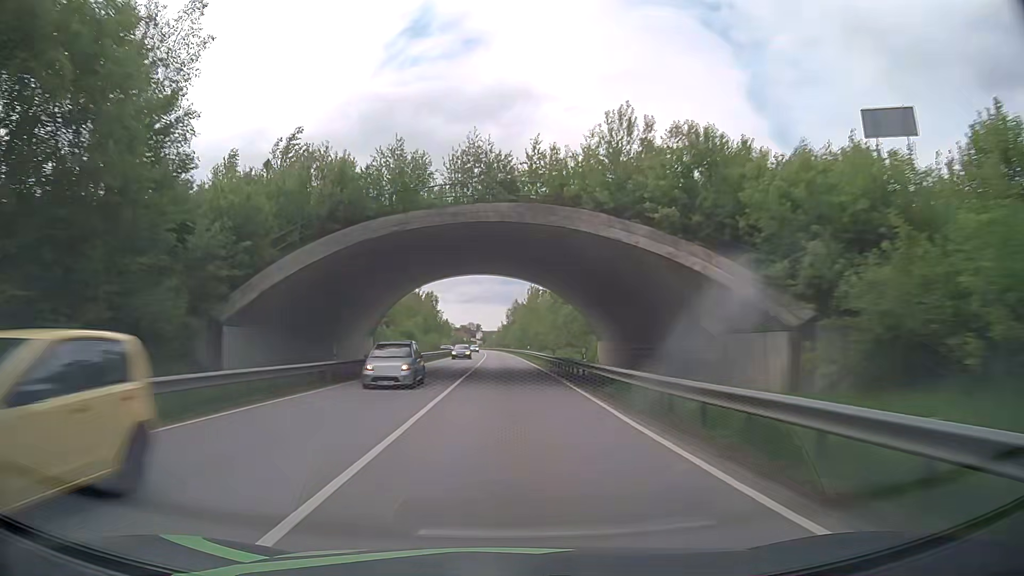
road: primary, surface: asphalt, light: Day
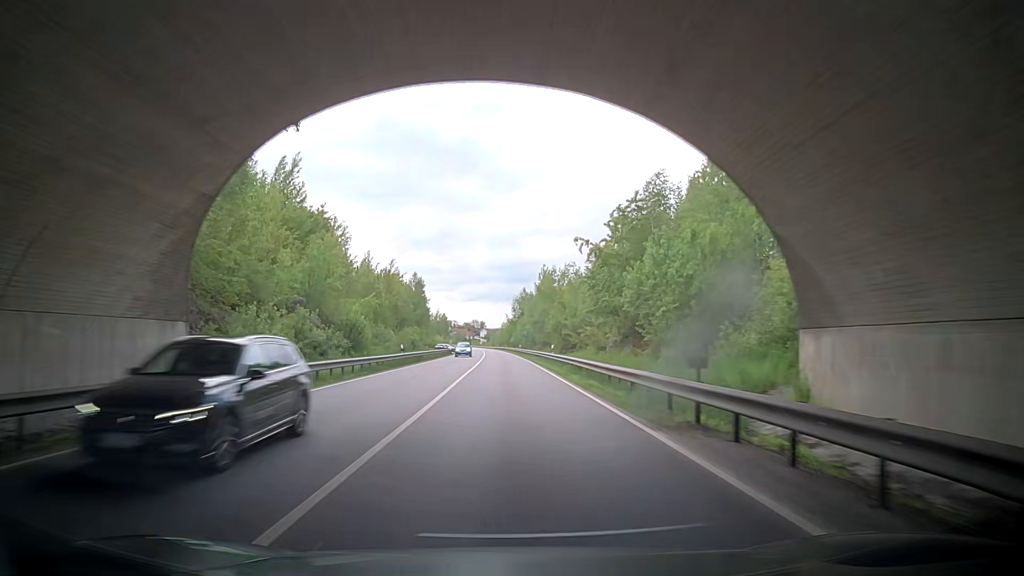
(-0.1, +31.7) m; 0°
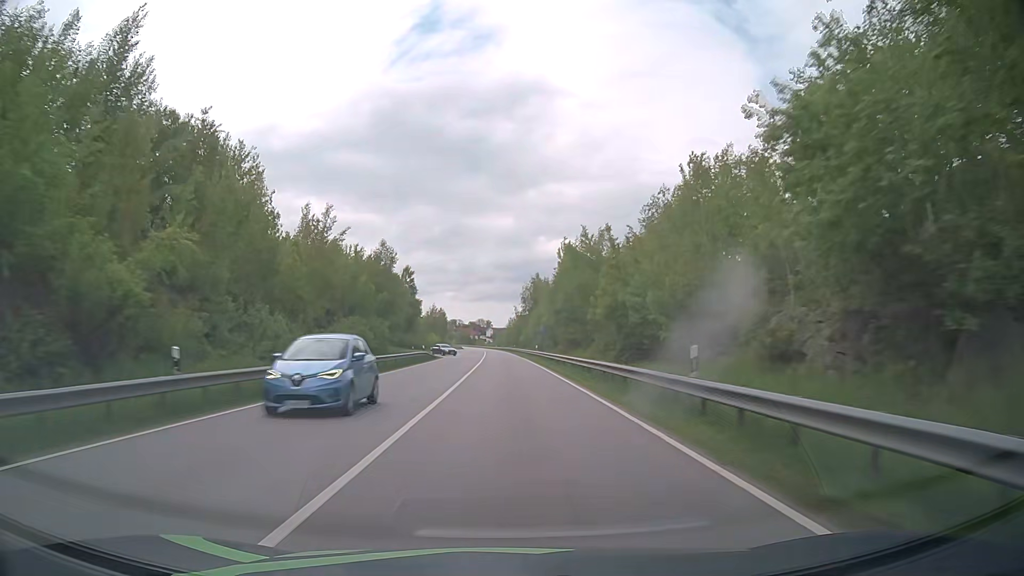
(0.0, +31.6) m; -1°
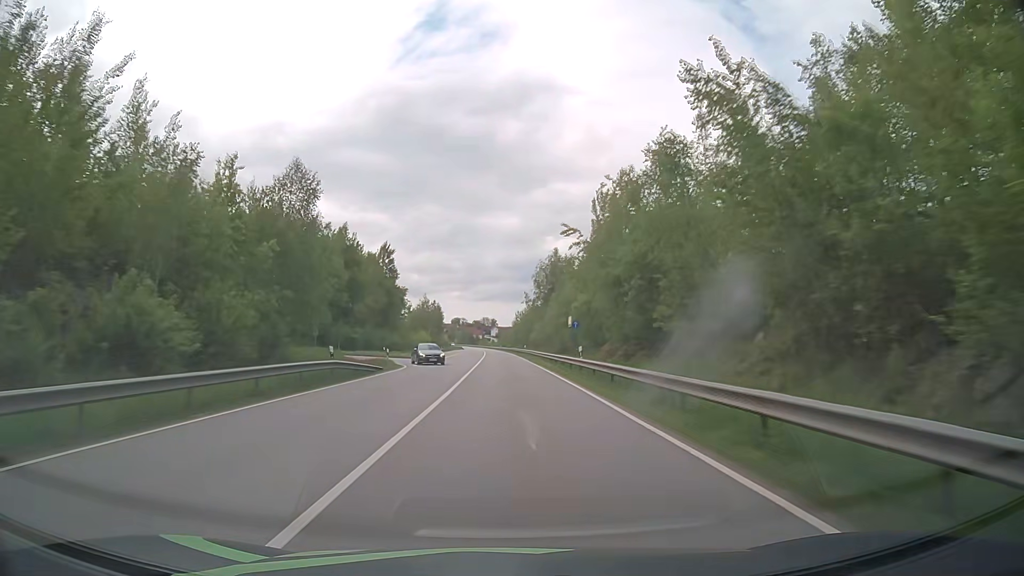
(-0.2, +31.5) m; 0°
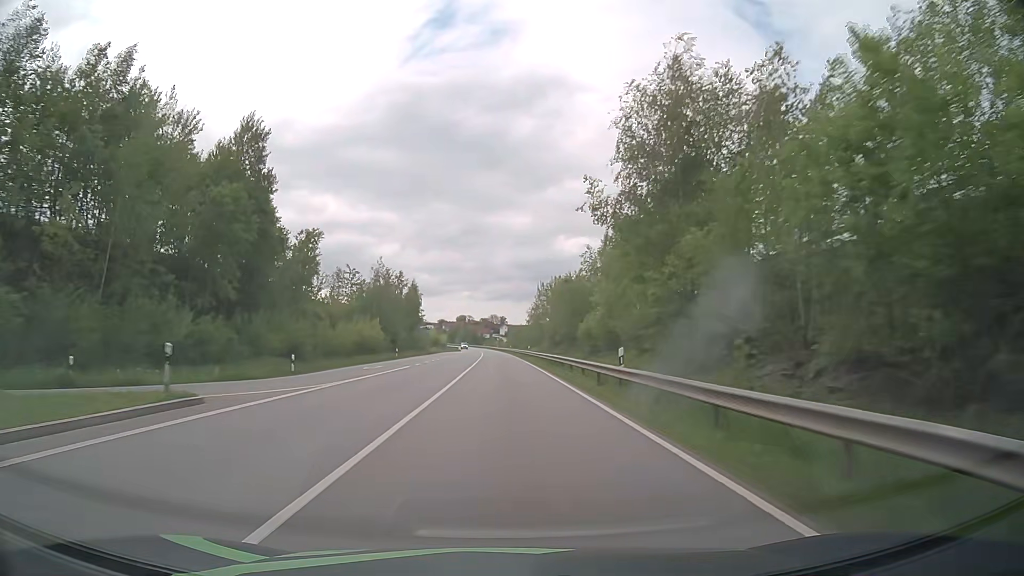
(-0.5, +62.7) m; -1°
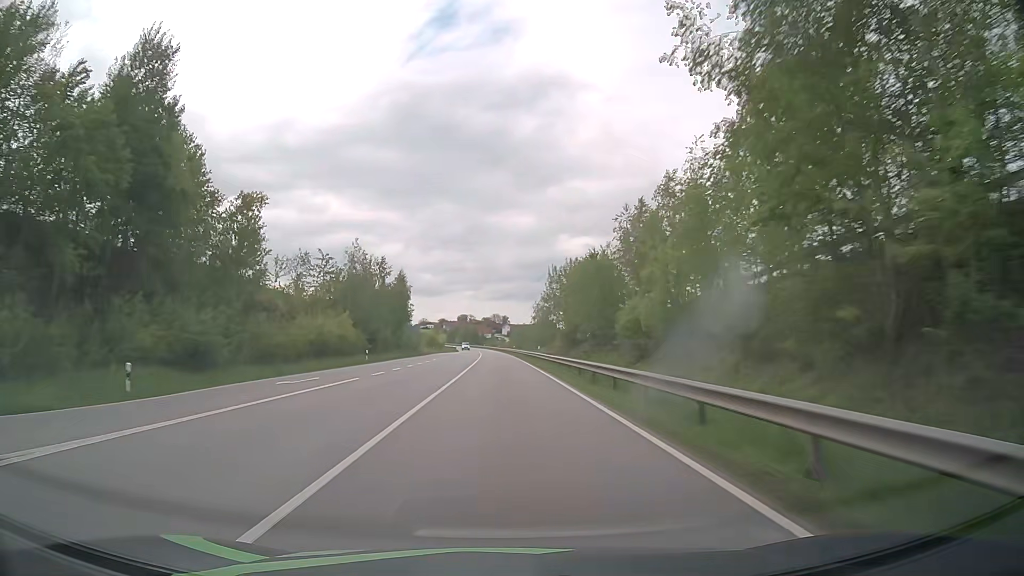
(0.0, +15.6) m; 0°
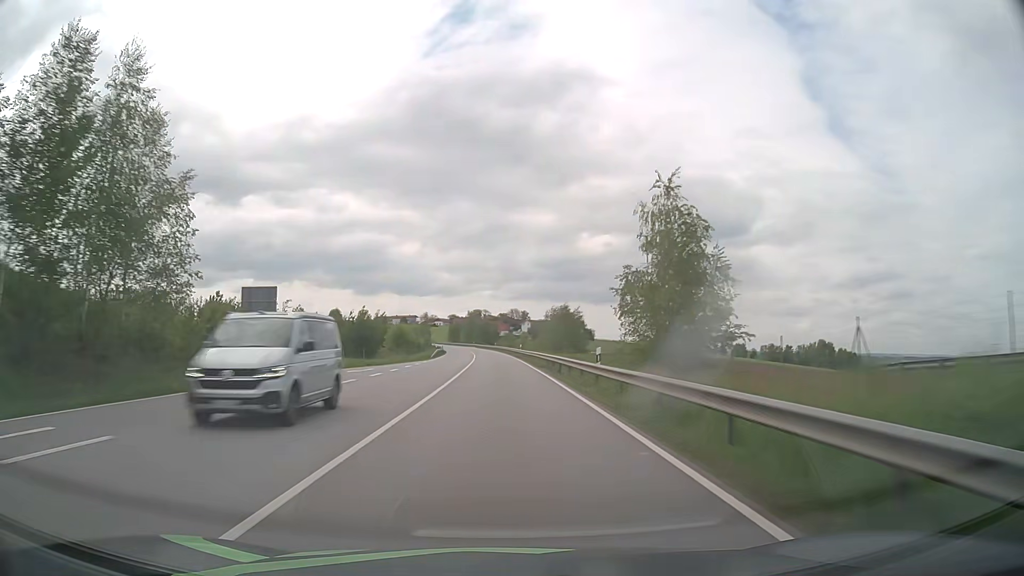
(-1.1, +78.1) m; -2°
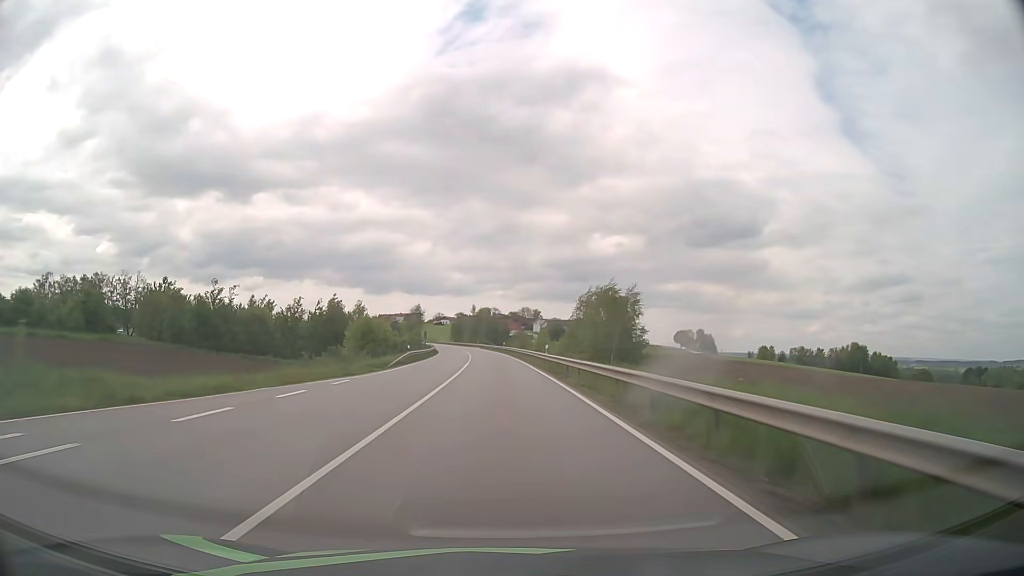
(-0.3, +31.4) m; -1°
(0, +10) (0, +20) (0, +30) (0, +40) (-1, +50) (-1, +60) (-2, +70) (-2, +80) (-3, +90) (-4, +100) m
